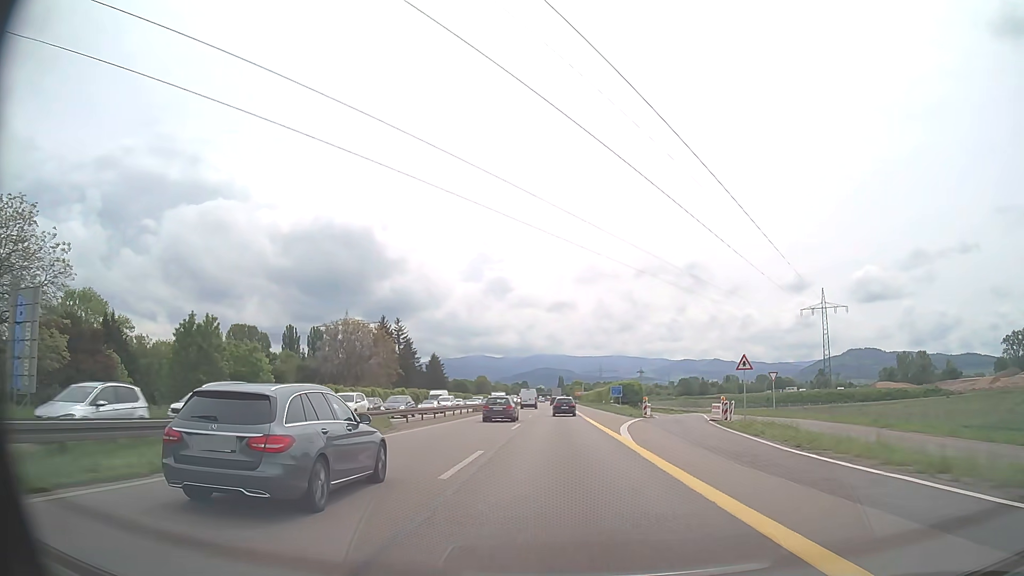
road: trunk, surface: asphalt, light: Day
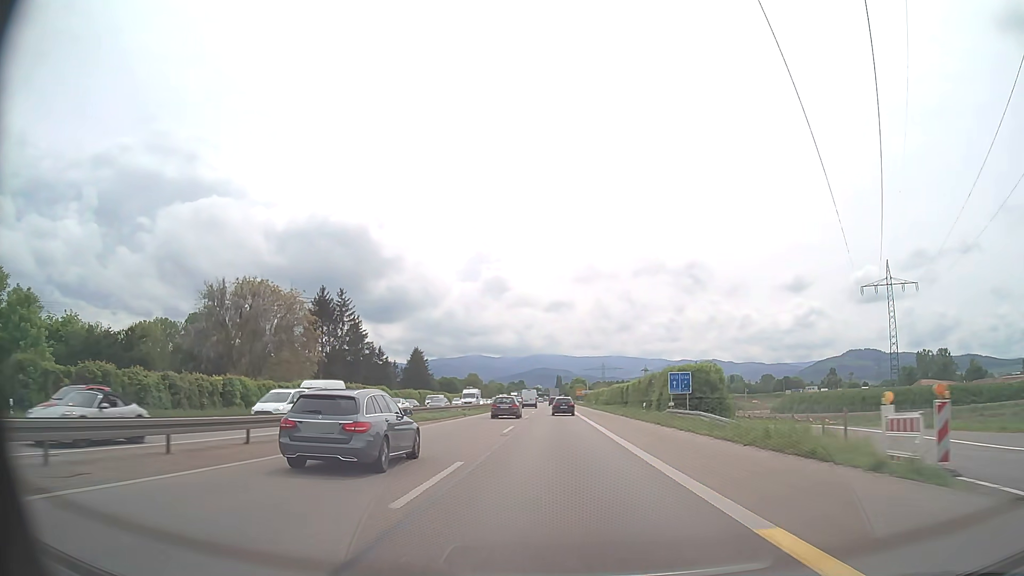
(+0.1, +39.2) m; 0°
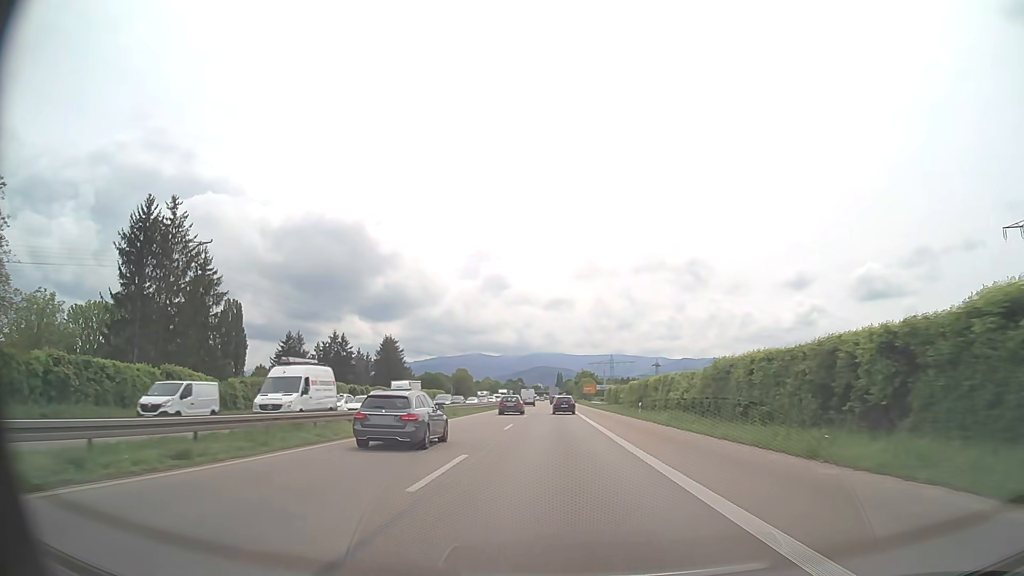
(0.0, +53.0) m; 0°
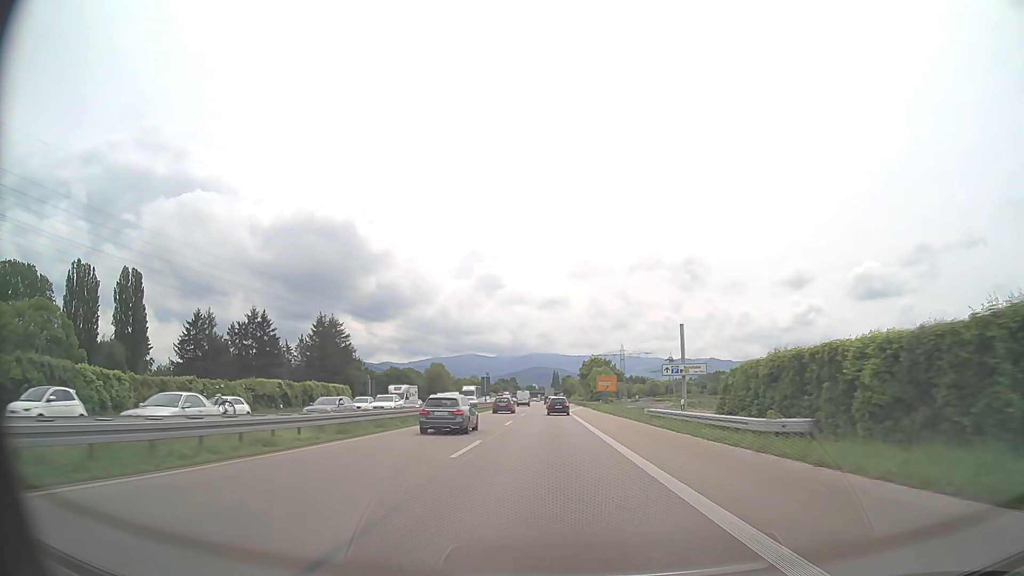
(+0.1, +66.7) m; 0°
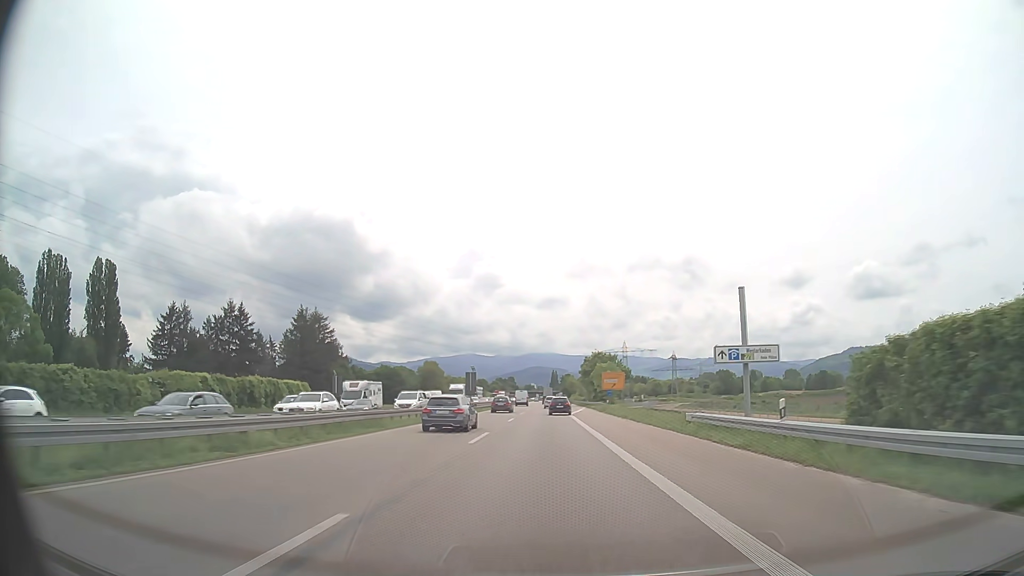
(0.0, +13.4) m; 0°
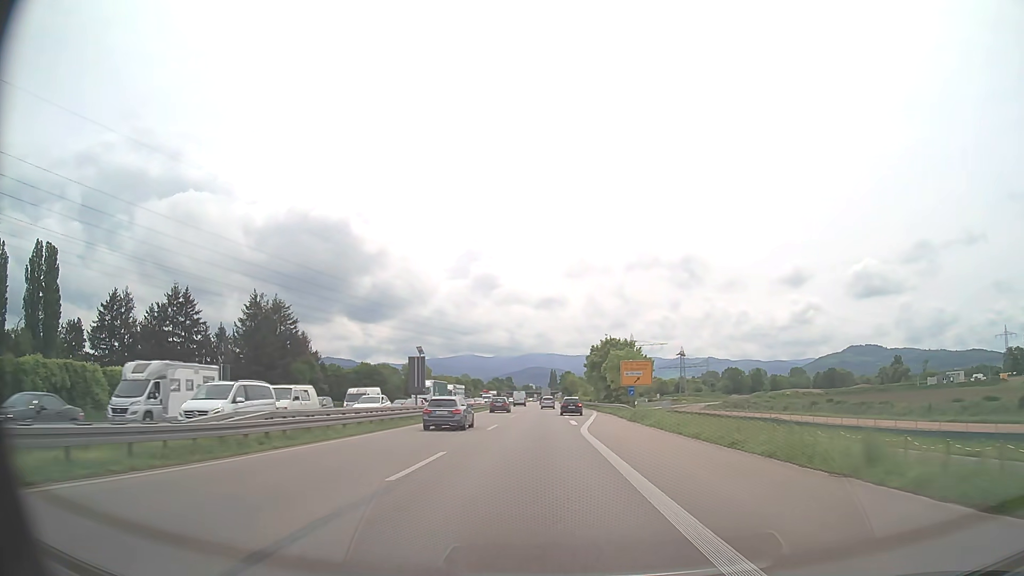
(0.0, +27.0) m; 0°
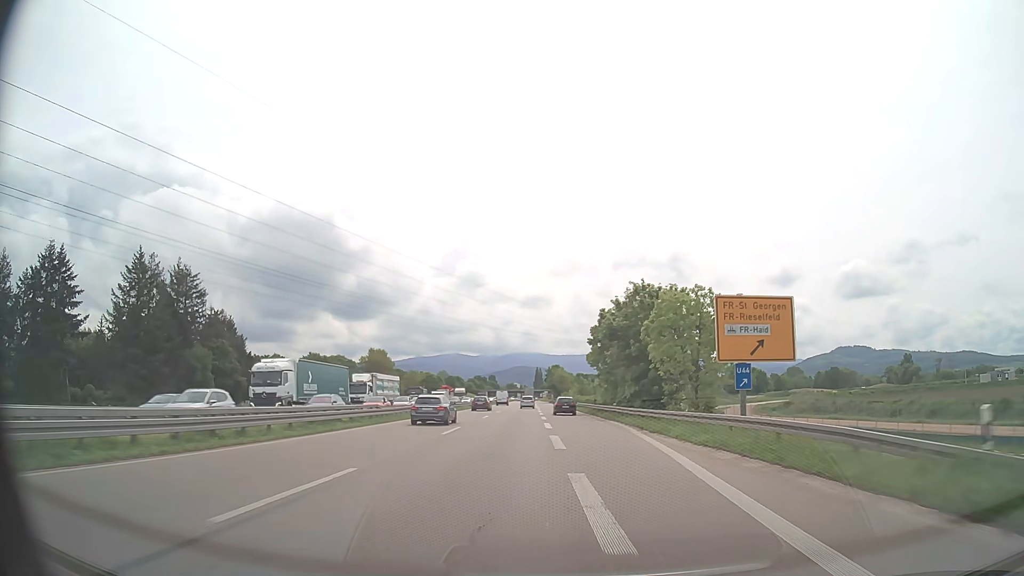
(+0.2, +40.7) m; +1°
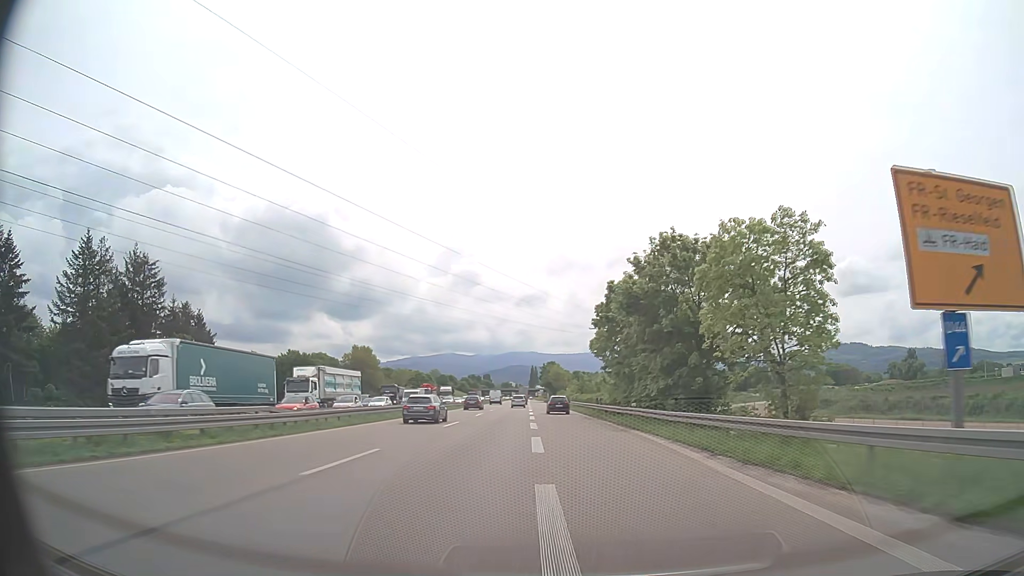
(+0.1, +13.6) m; 0°
(0, +10) (0, +20) (0, +30) (0, +40) (0, +50) (0, +60) (-1, +70) (-1, +80) (-1, +90) (-2, +100) m
